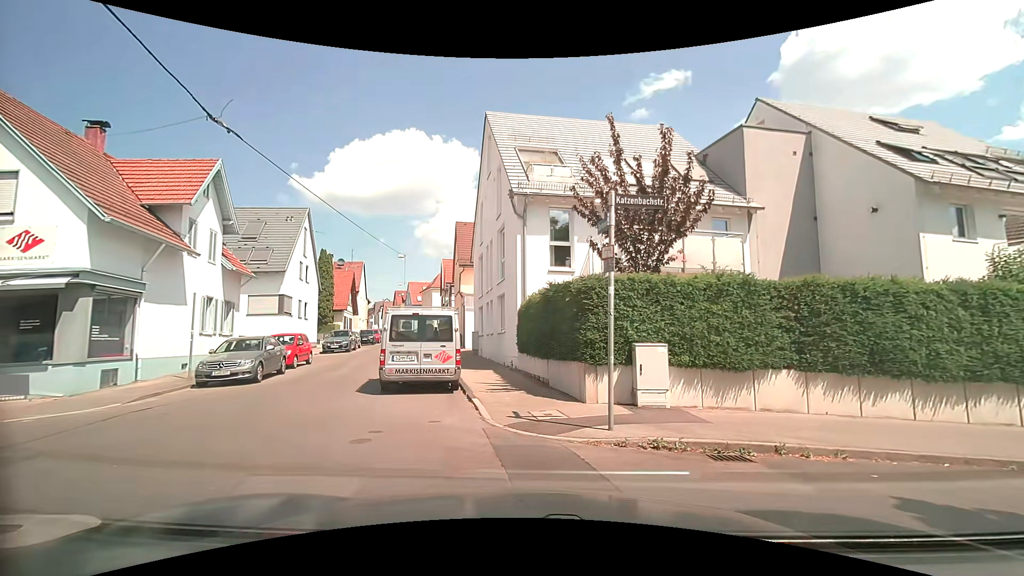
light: Day
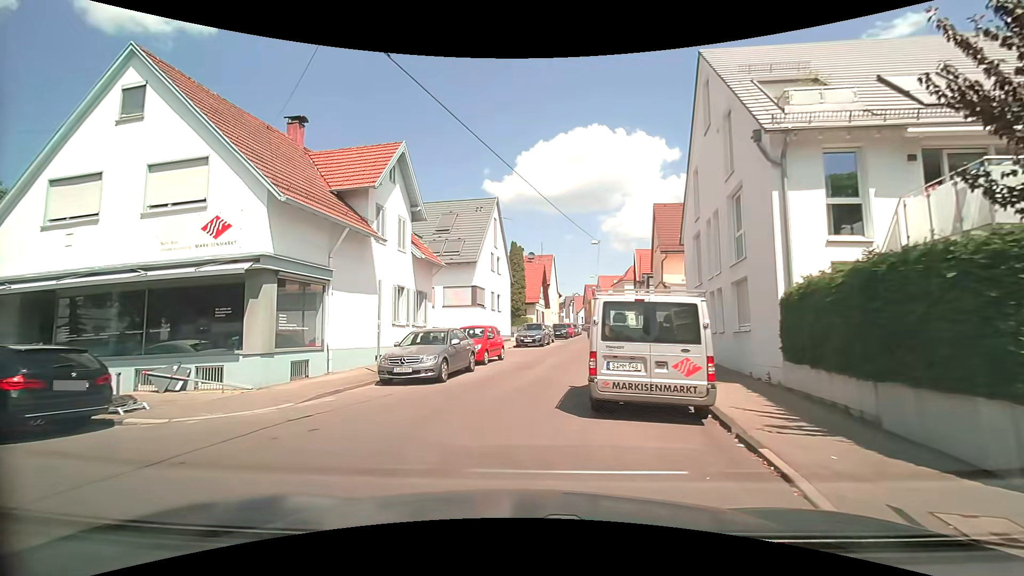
(-0.8, +4.0) m; -22°
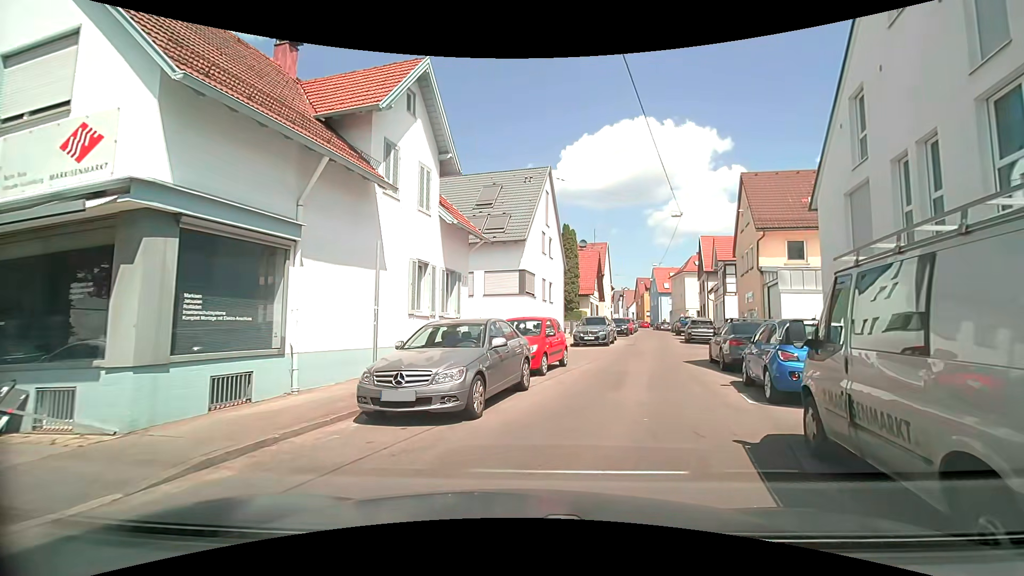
(-0.9, +6.2) m; -6°
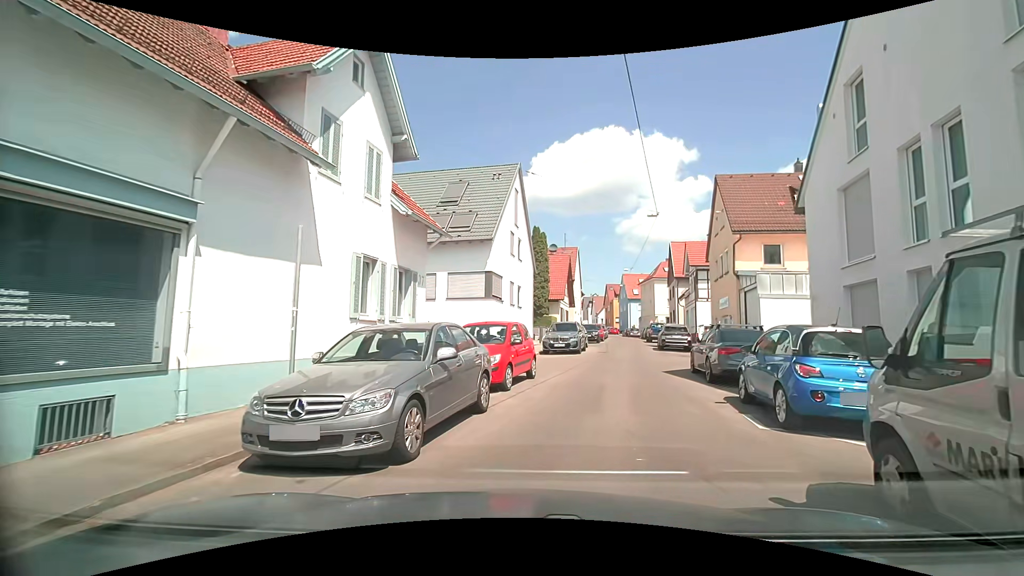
(0.0, +2.0) m; +3°
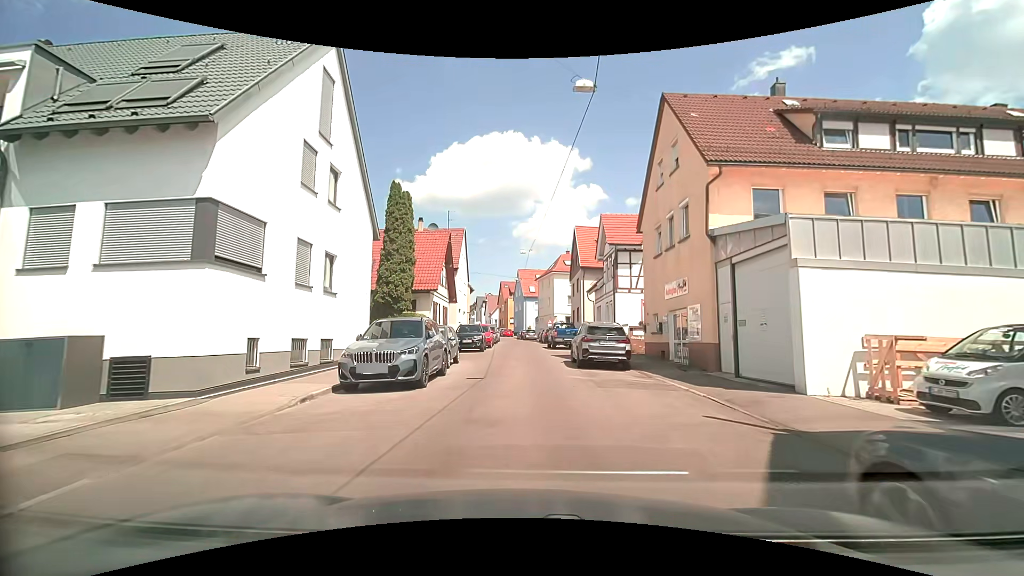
(+2.1, +13.6) m; +12°
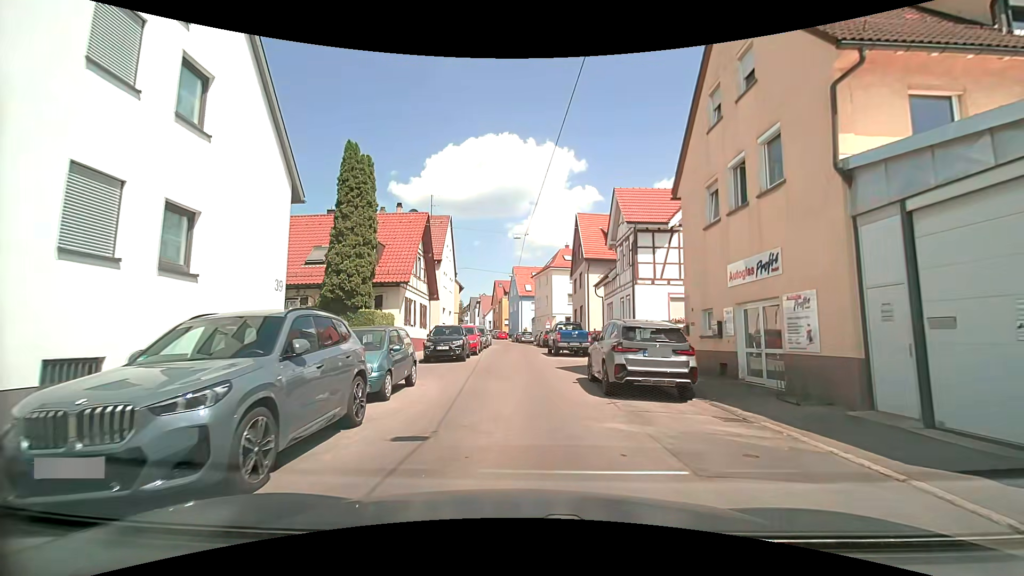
(0.0, +6.9) m; +1°
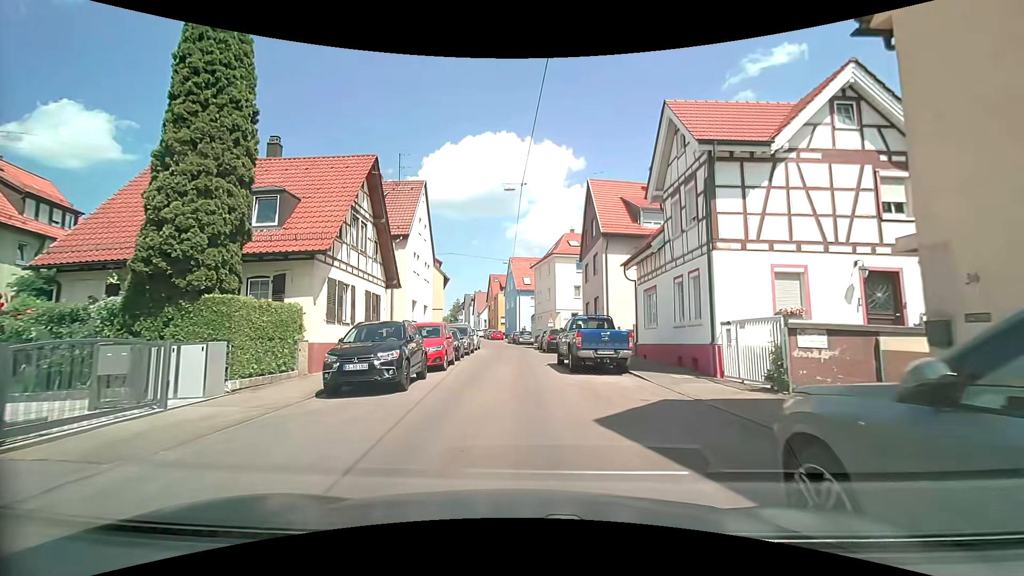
(-0.2, +10.5) m; -2°
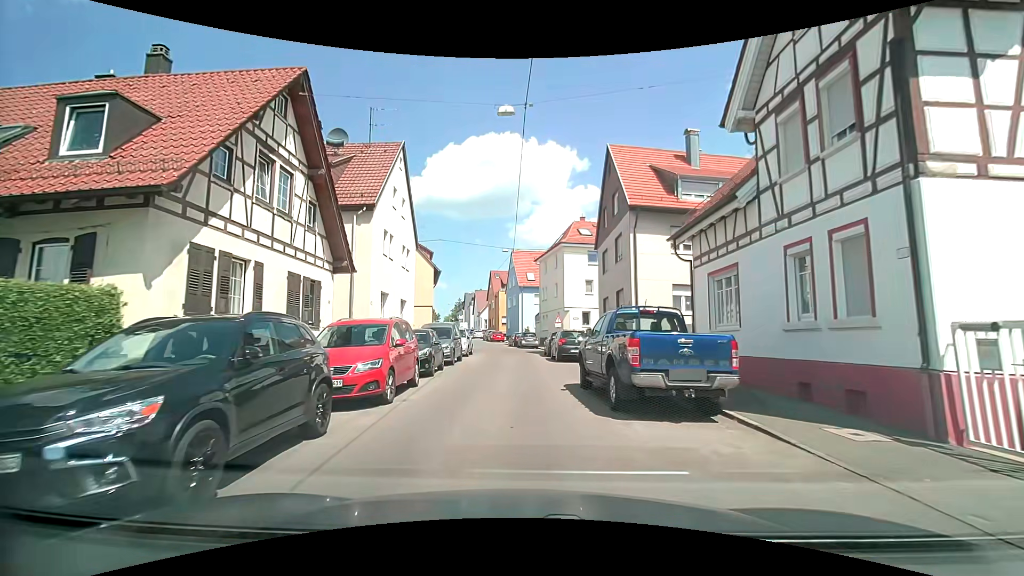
(0.0, +7.3) m; +1°
